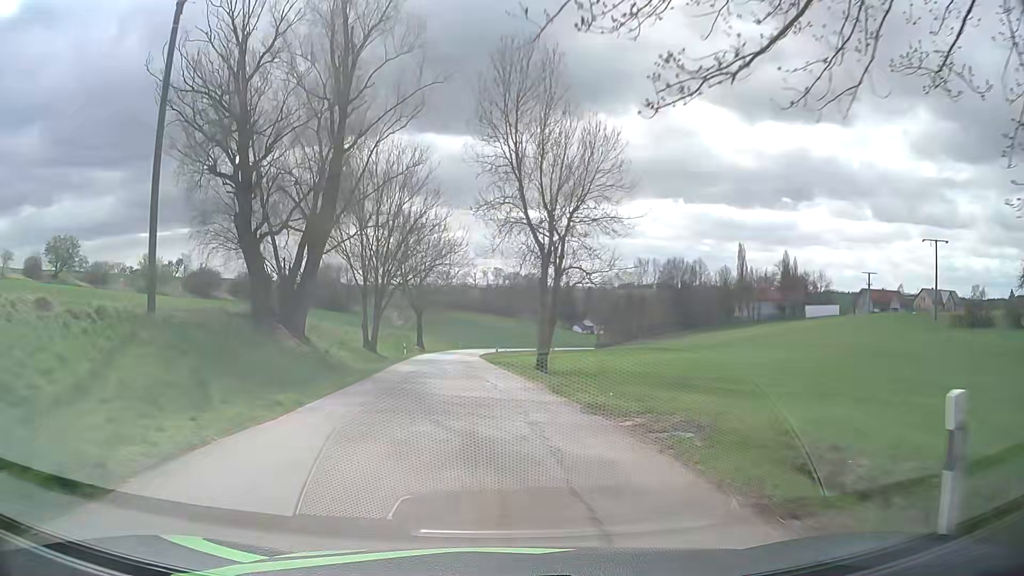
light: Day
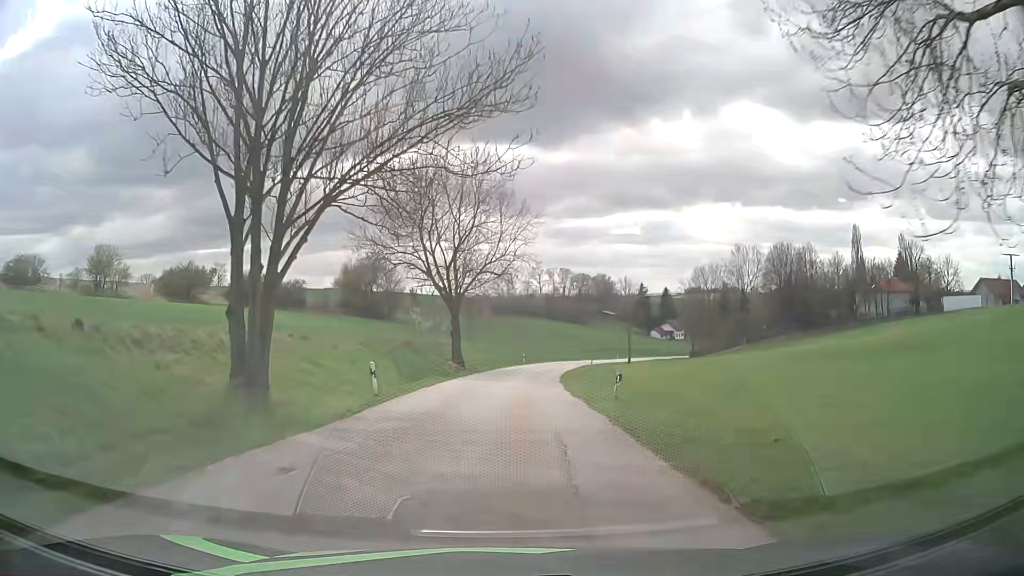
(-2.0, +33.7) m; -6°
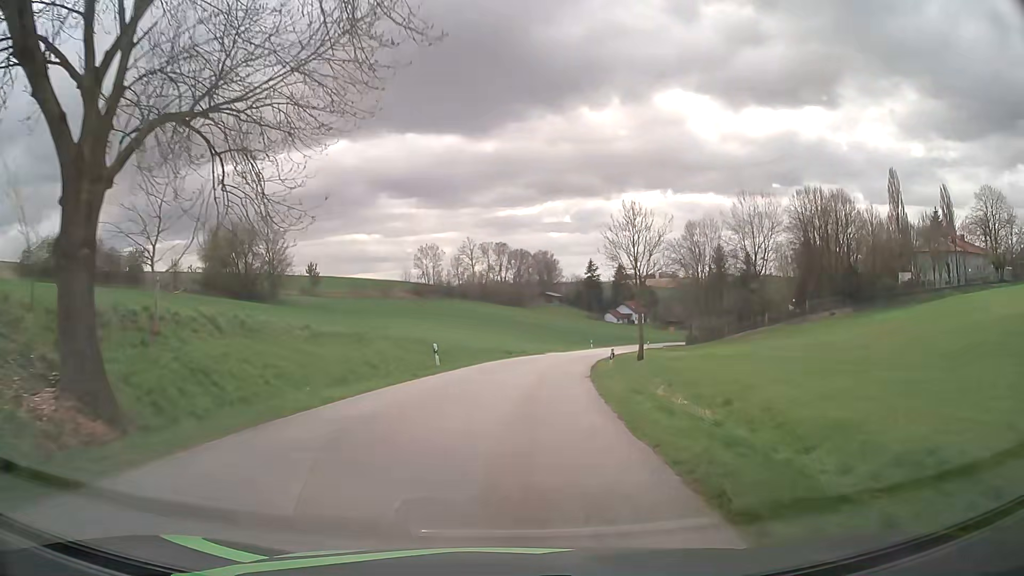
(+2.0, +42.9) m; +6°
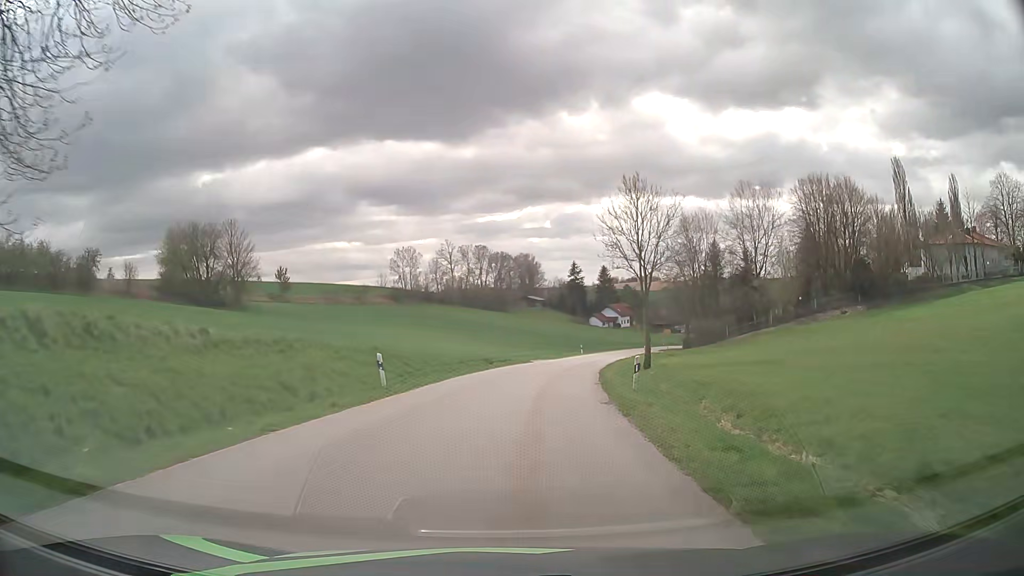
(+0.1, +8.6) m; +1°
